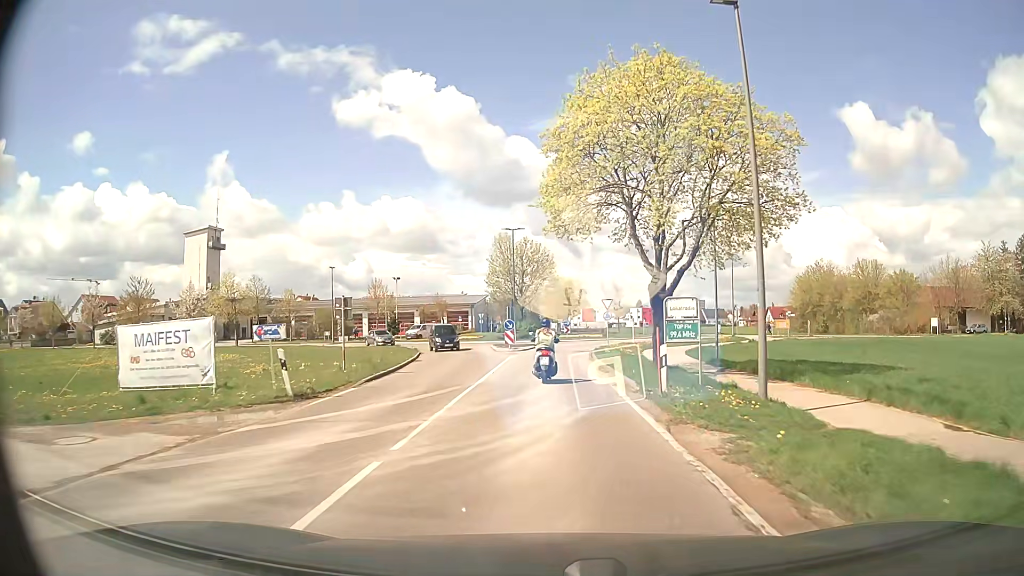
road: secondary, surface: asphalt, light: Day
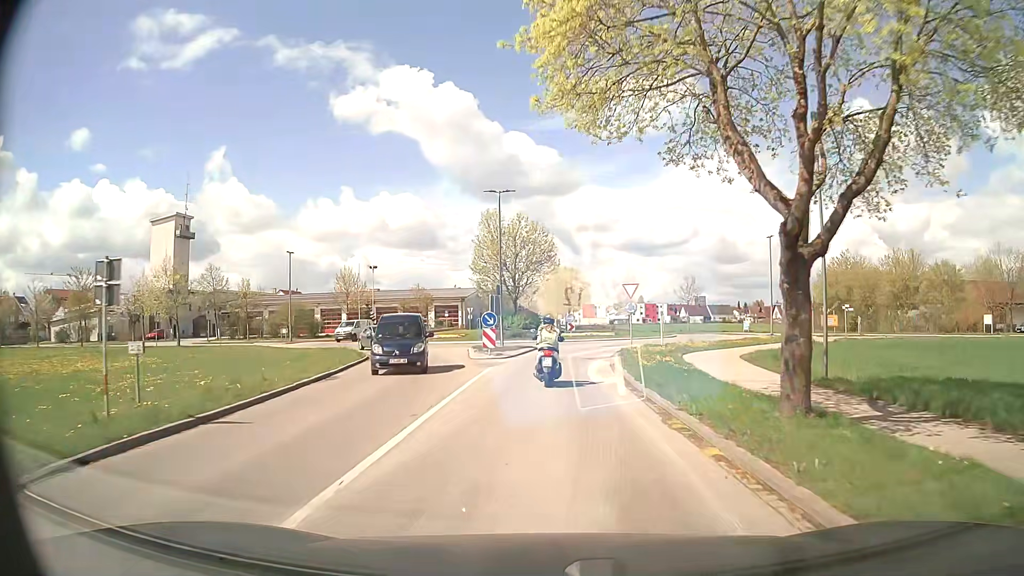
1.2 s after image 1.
(0.0, +12.3) m; +1°
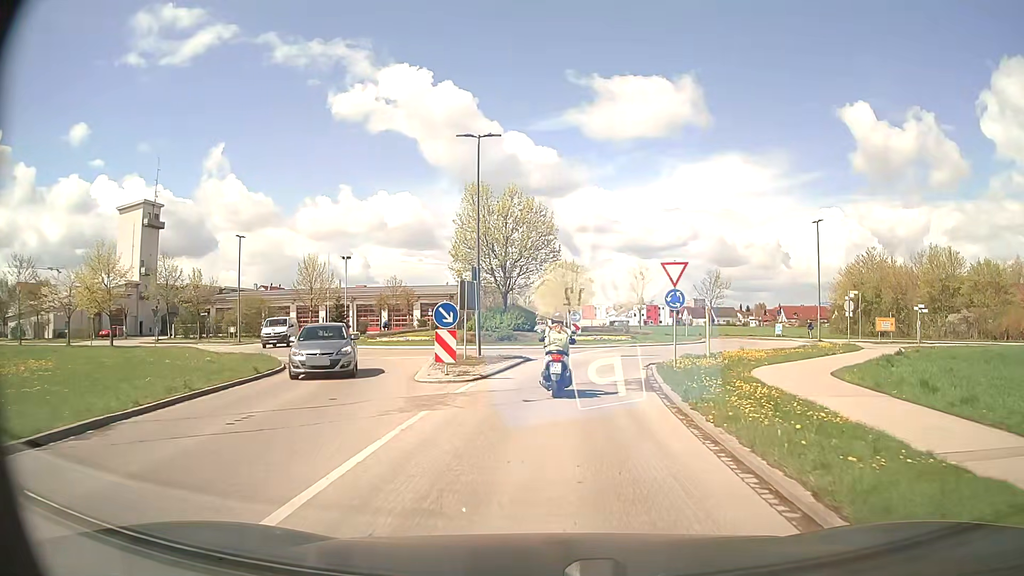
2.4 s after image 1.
(-0.1, +10.6) m; -1°
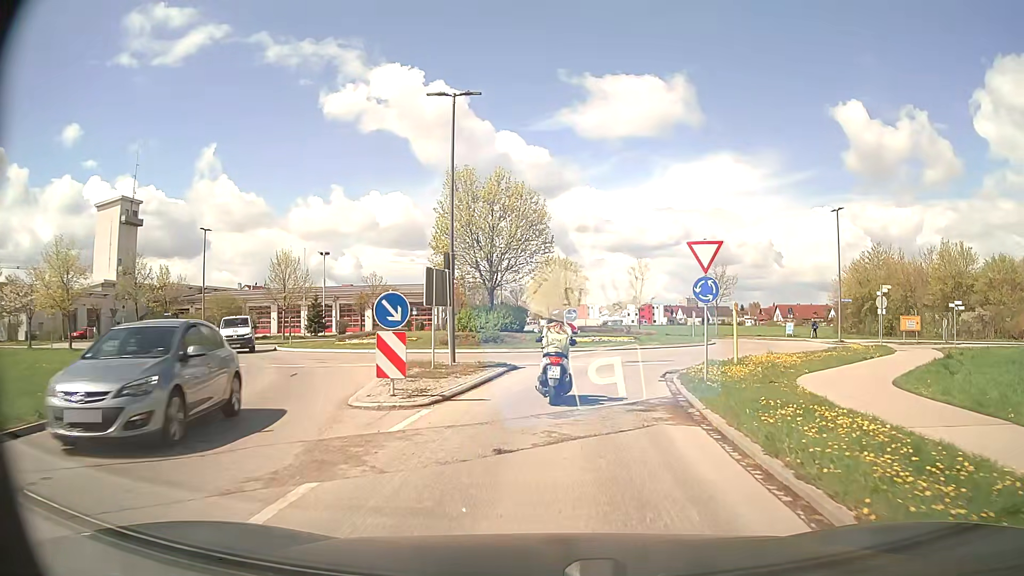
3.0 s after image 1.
(+0.1, +4.6) m; +1°
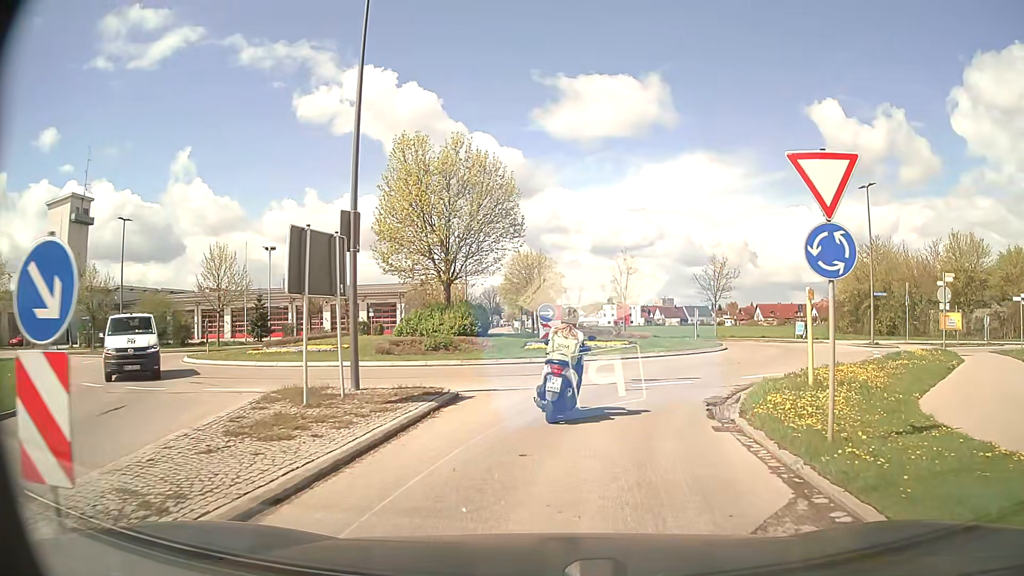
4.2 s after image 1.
(+0.1, +7.6) m; +3°
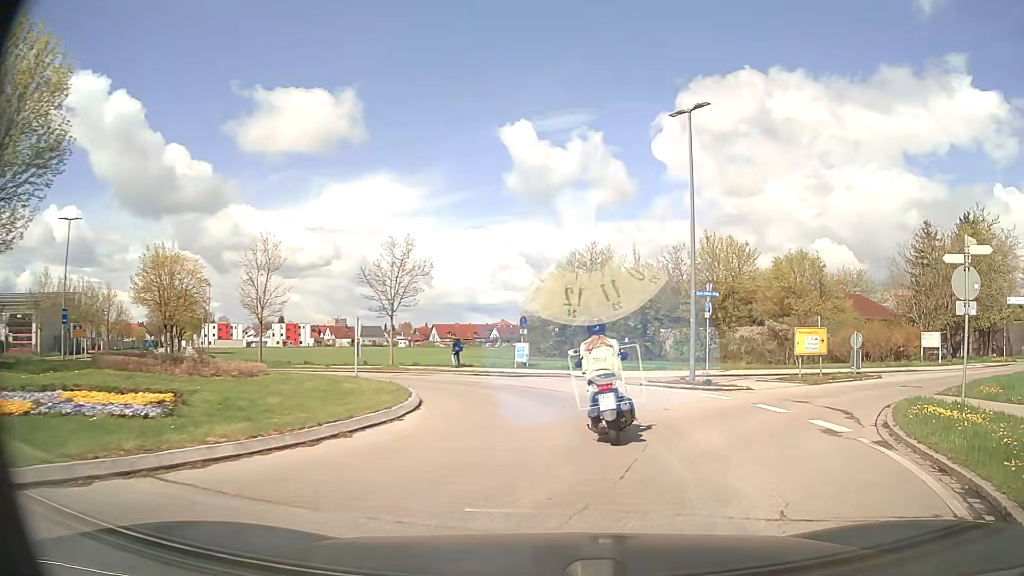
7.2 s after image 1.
(+2.8, +16.5) m; +27°
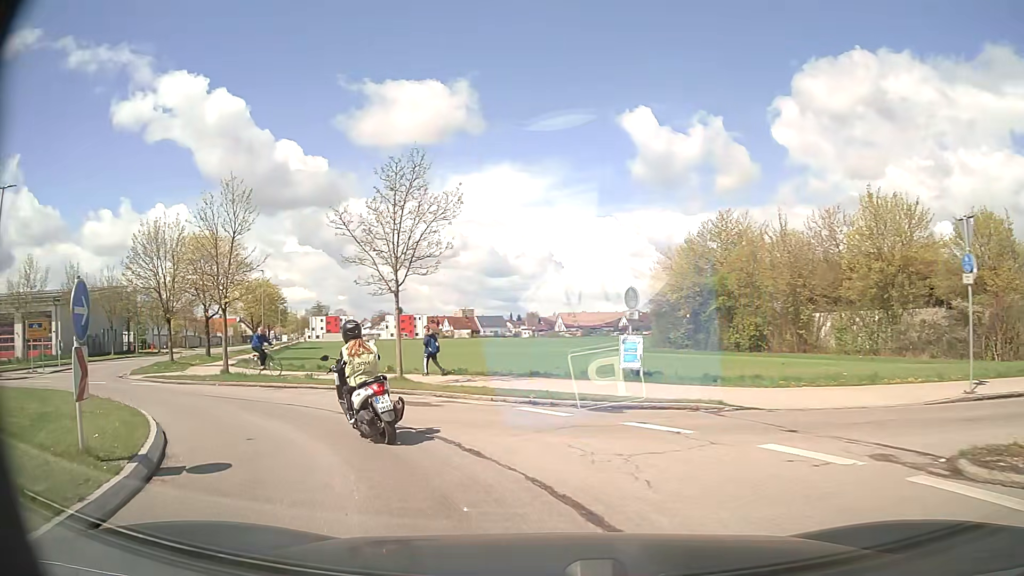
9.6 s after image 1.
(+0.4, +14.1) m; -10°
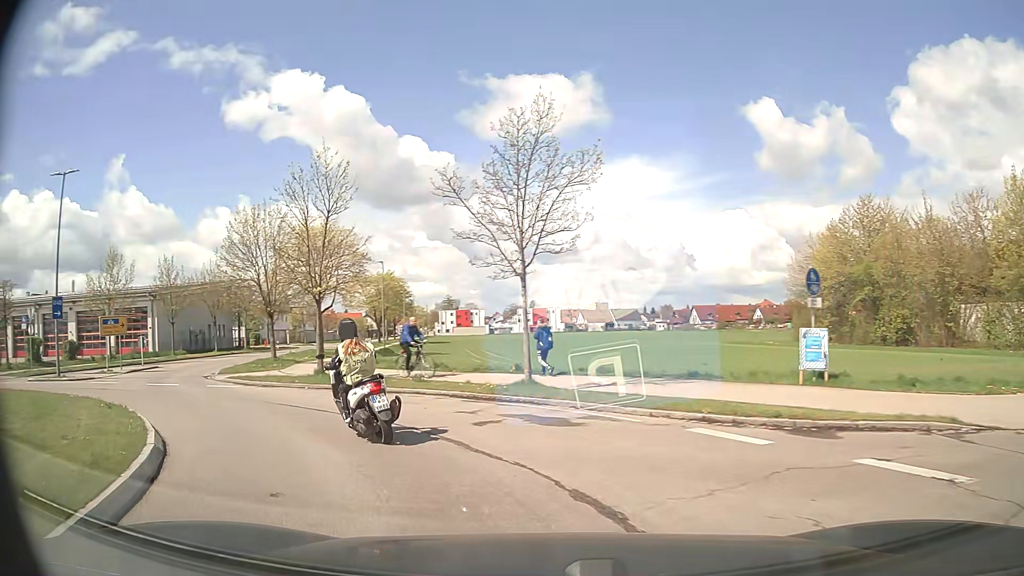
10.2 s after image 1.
(-0.3, +3.6) m; -13°
(-2, +10) (-9, +17) (-15, +25) (-18, +34) (-20, +44) (-21, +54) (-22, +64) (-24, +74) (-25, +84) (-27, +94) m
